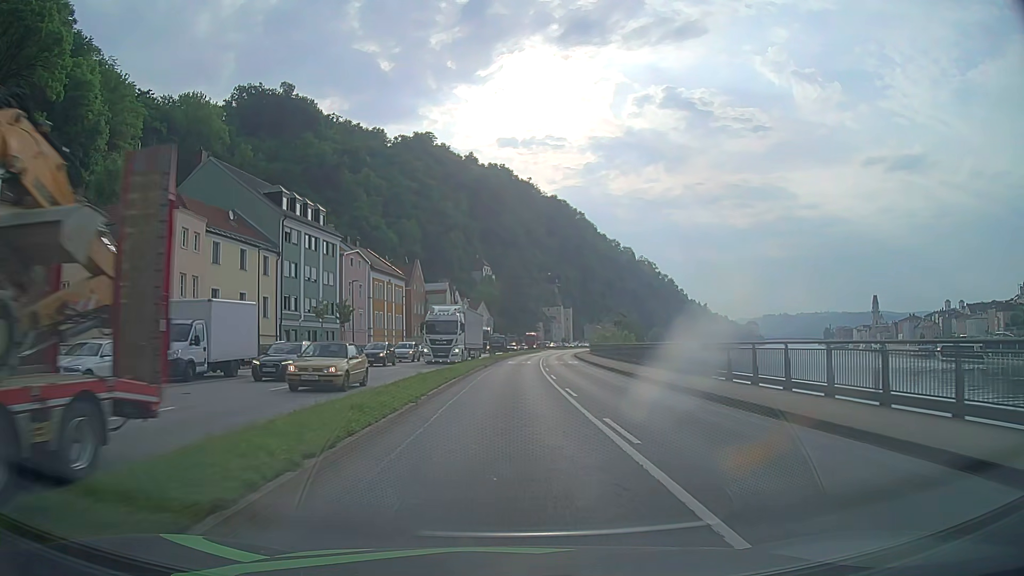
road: primary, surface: asphalt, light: Day
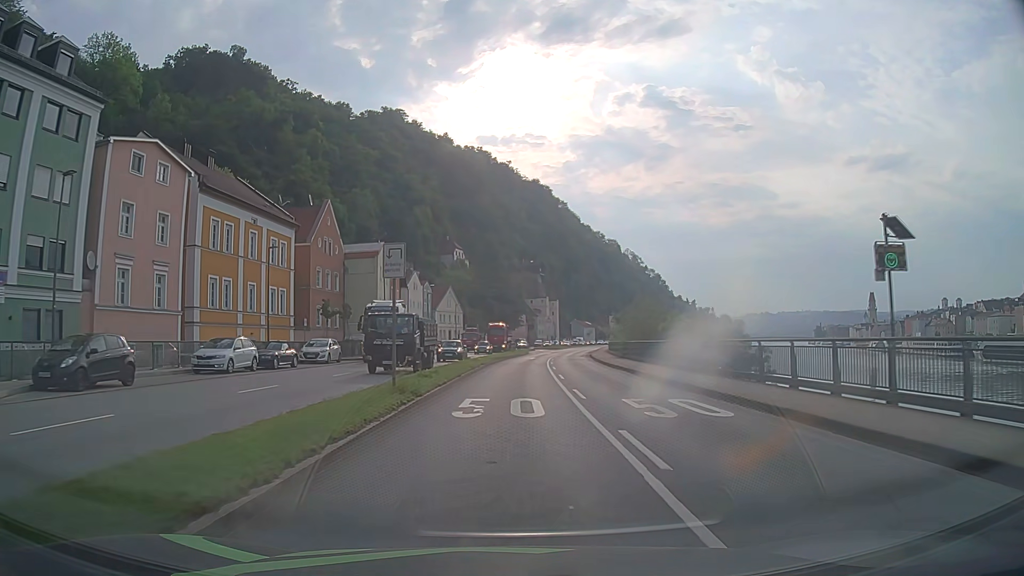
(+0.7, +38.2) m; +2°
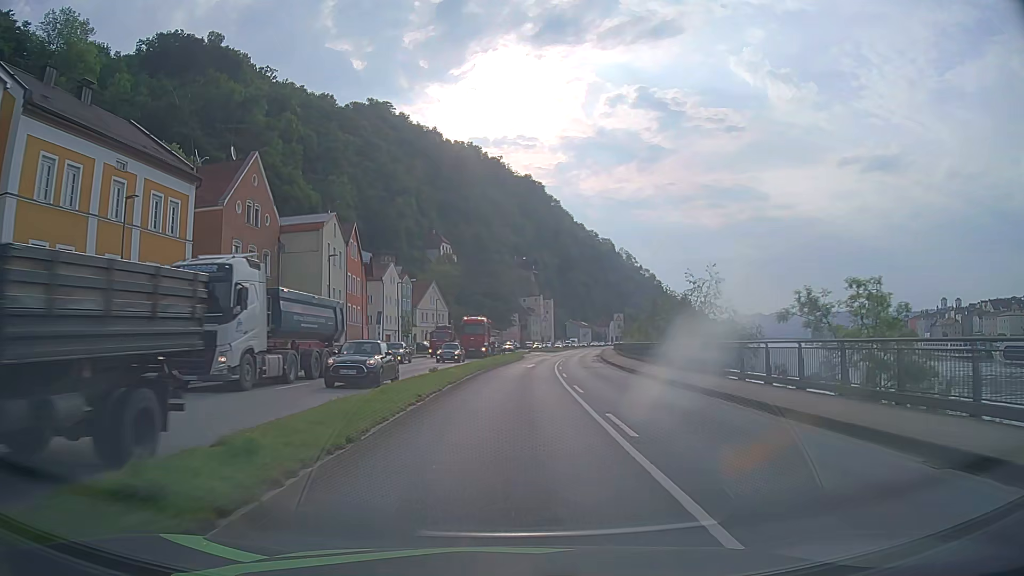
(+0.1, +15.3) m; +1°
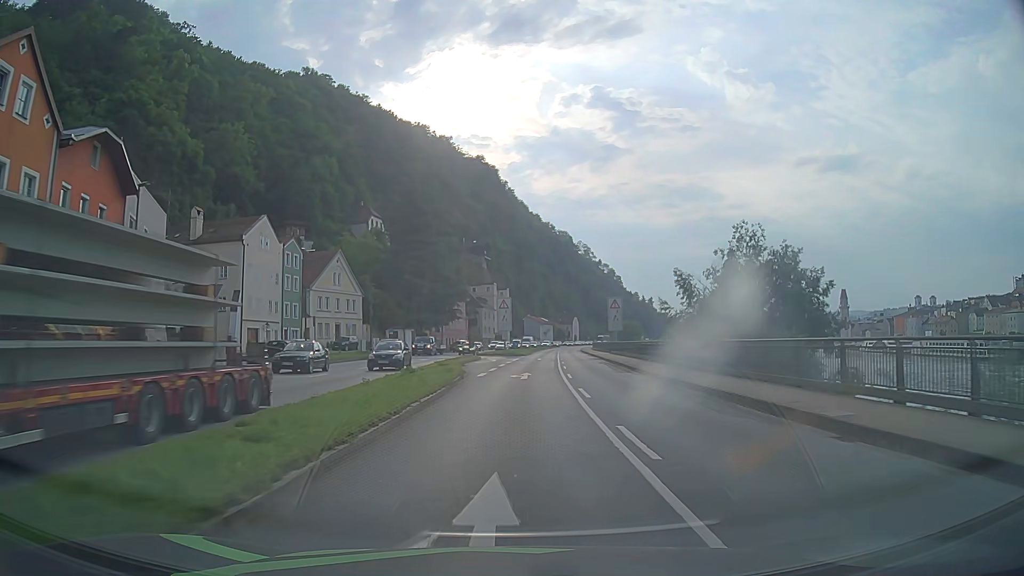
(+1.3, +38.2) m; +4°
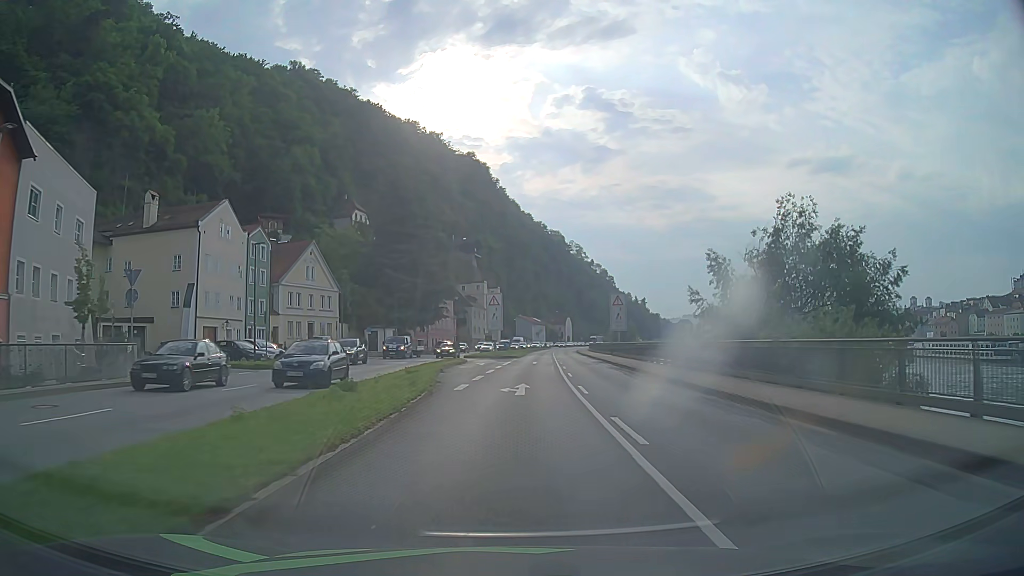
(+0.1, +7.6) m; +1°
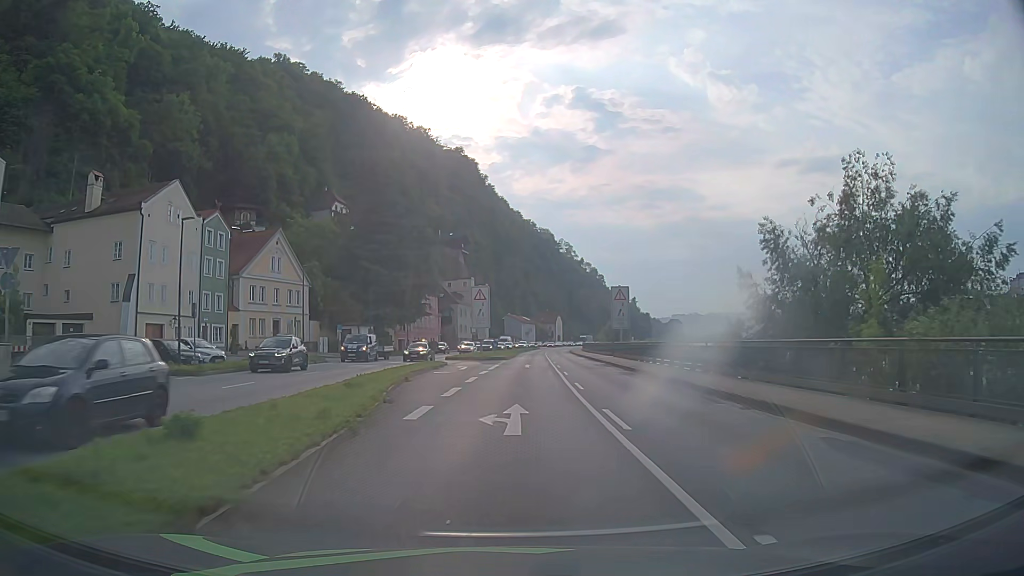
(0.0, +7.6) m; +1°
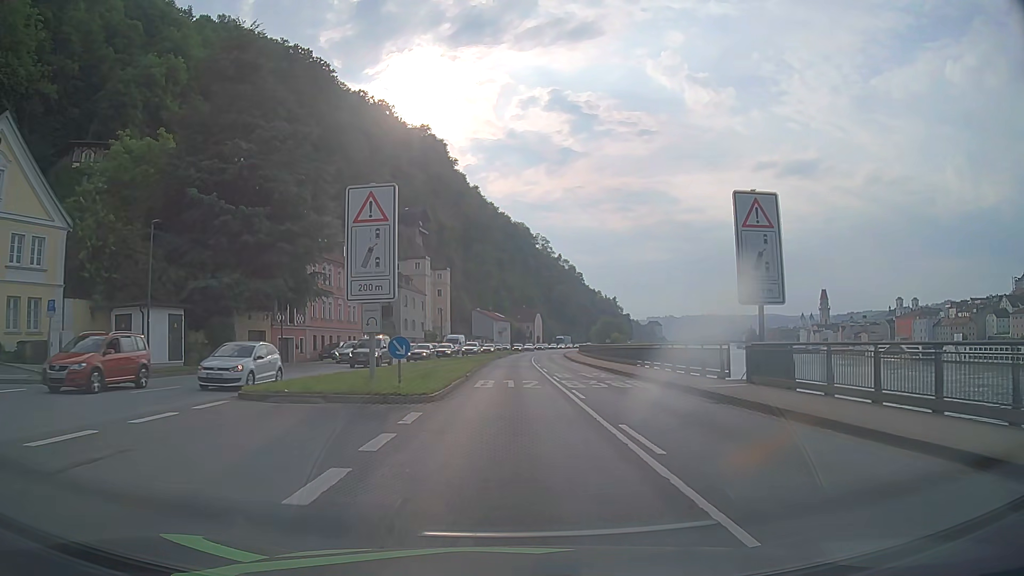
(+1.0, +38.2) m; +2°
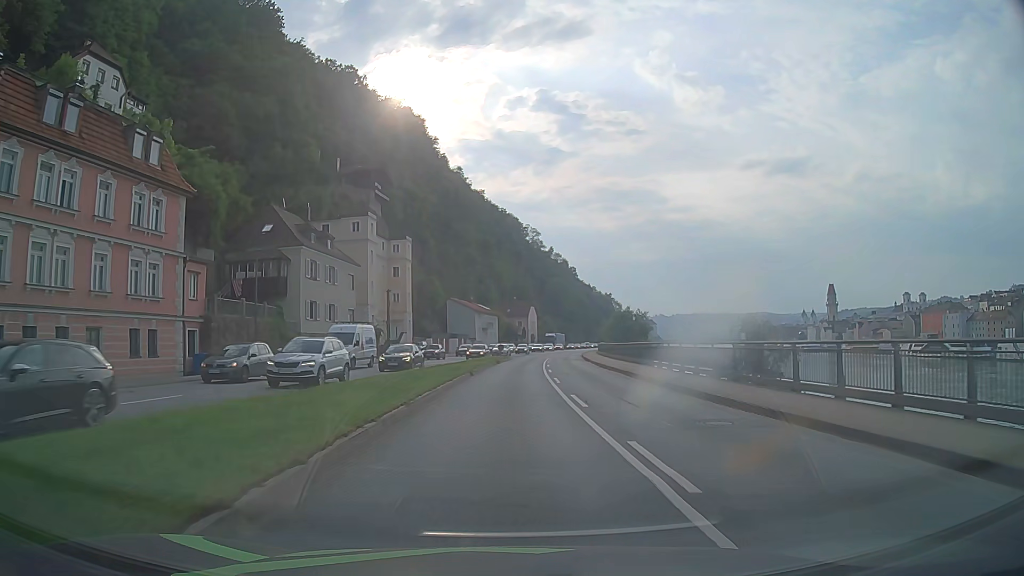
(+0.4, +38.2) m; +1°
(0, +10) (0, +20) (0, +30) (+1, +40) (+1, +50) (+2, +60) (+3, +70) (+4, +80) (+5, +90) (+6, +100) m
